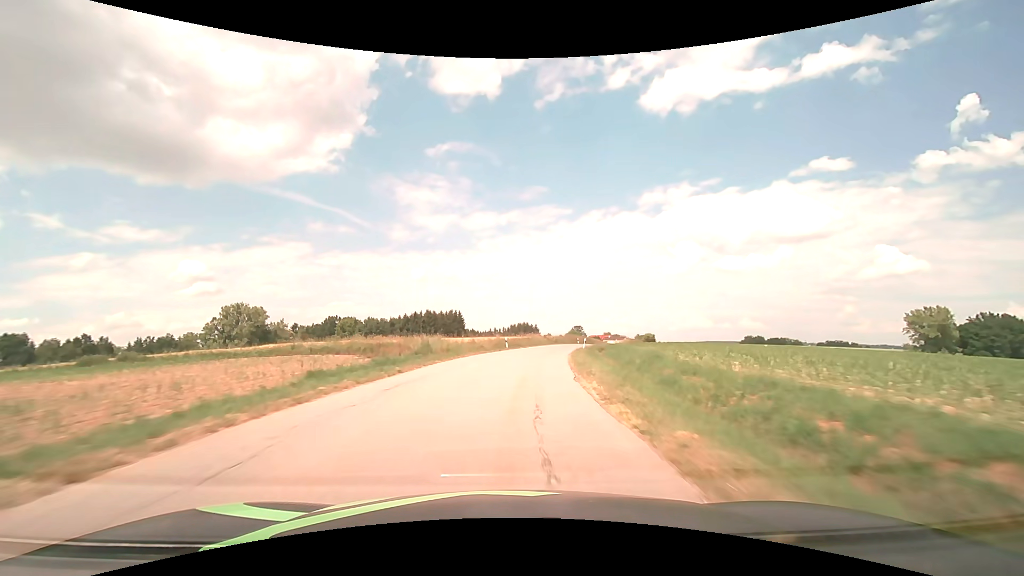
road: tertiary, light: Day
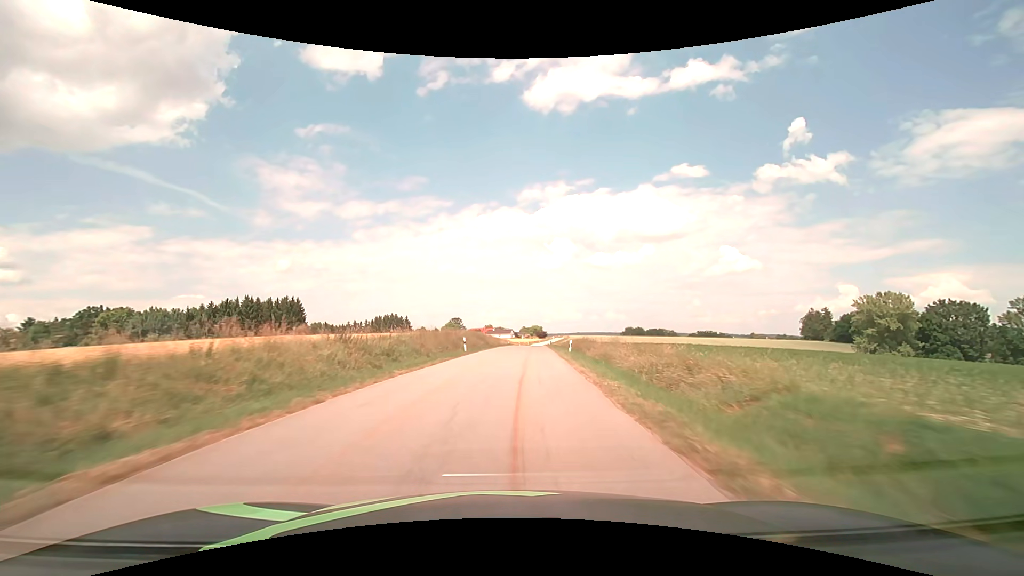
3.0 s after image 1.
(+7.6, +60.1) m; +14°
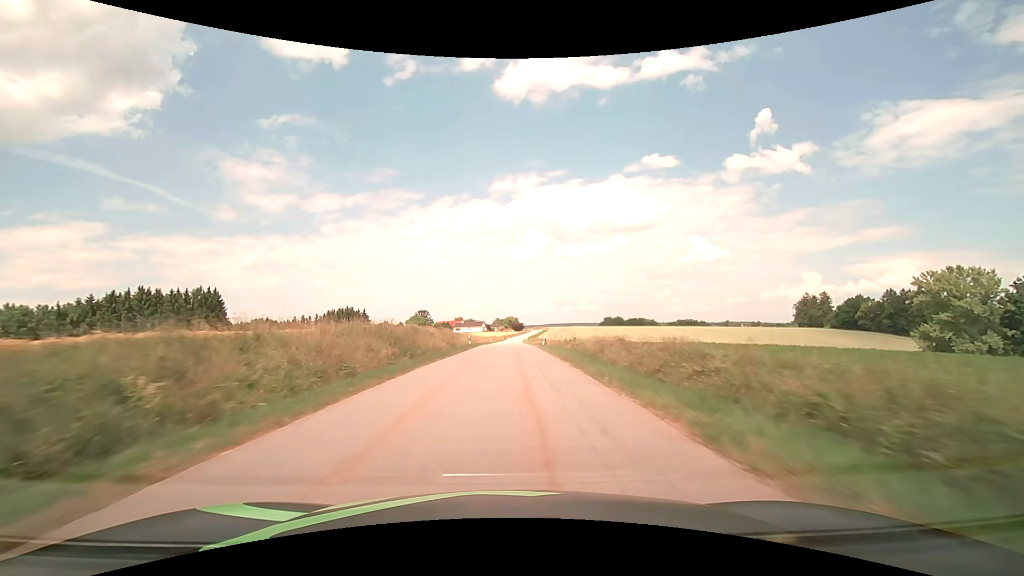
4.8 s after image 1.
(+1.2, +37.3) m; +3°
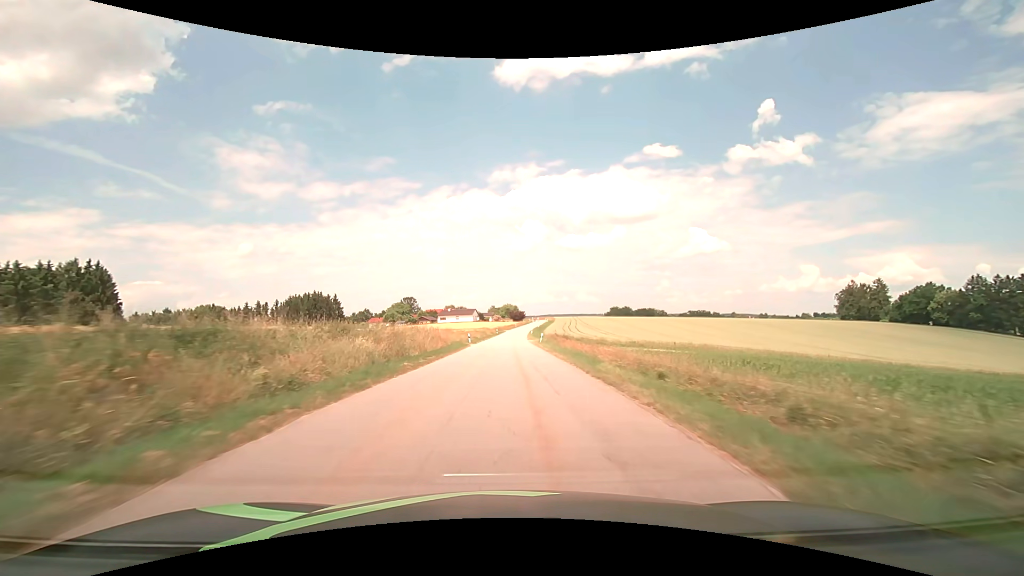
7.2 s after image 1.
(+0.2, +48.3) m; 0°
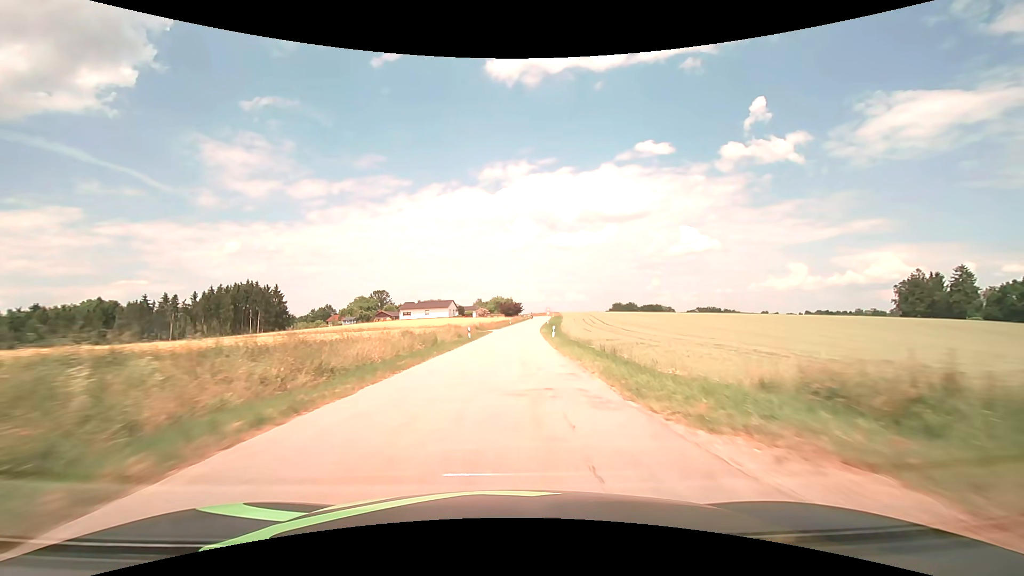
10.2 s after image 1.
(+0.1, +57.0) m; +1°
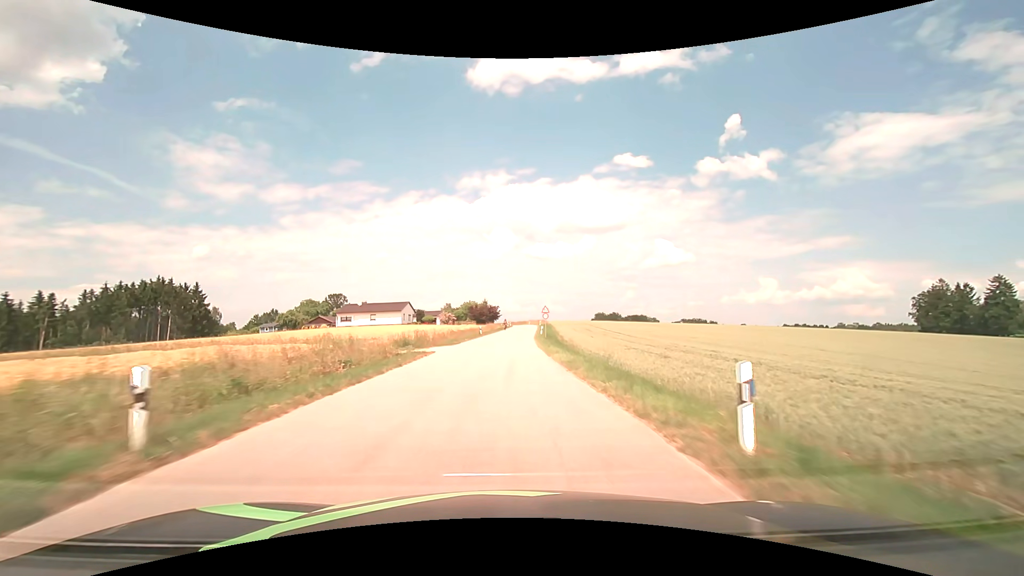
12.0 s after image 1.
(+0.8, +34.1) m; +3°
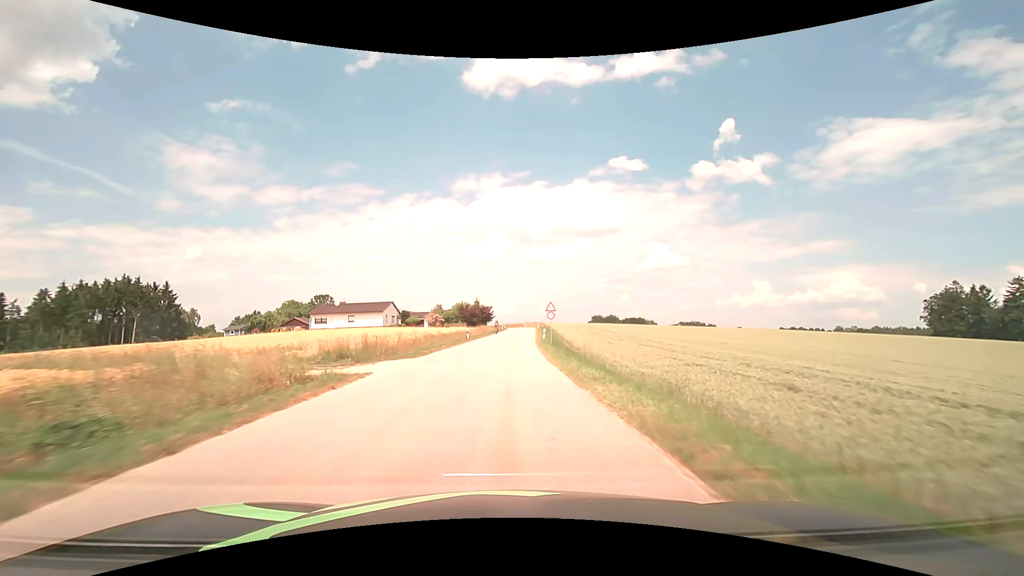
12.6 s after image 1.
(+0.1, +11.2) m; +1°
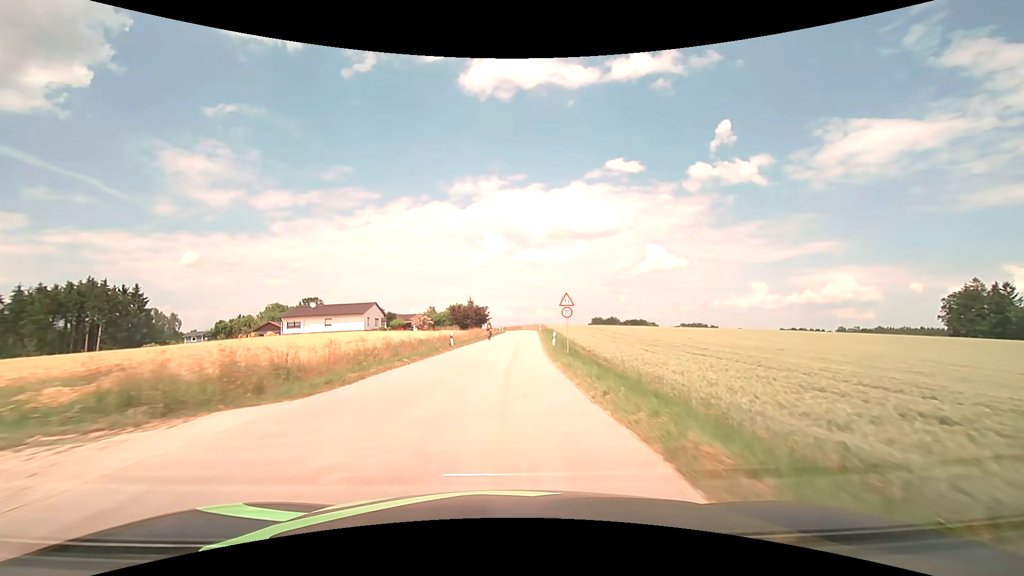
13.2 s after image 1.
(0.0, +11.2) m; 0°
(0, +10) (0, +20) (0, +30) (+1, +40) (+1, +50) (+2, +60) (+3, +70) (+3, +80) (+3, +90) (+4, +100) m
